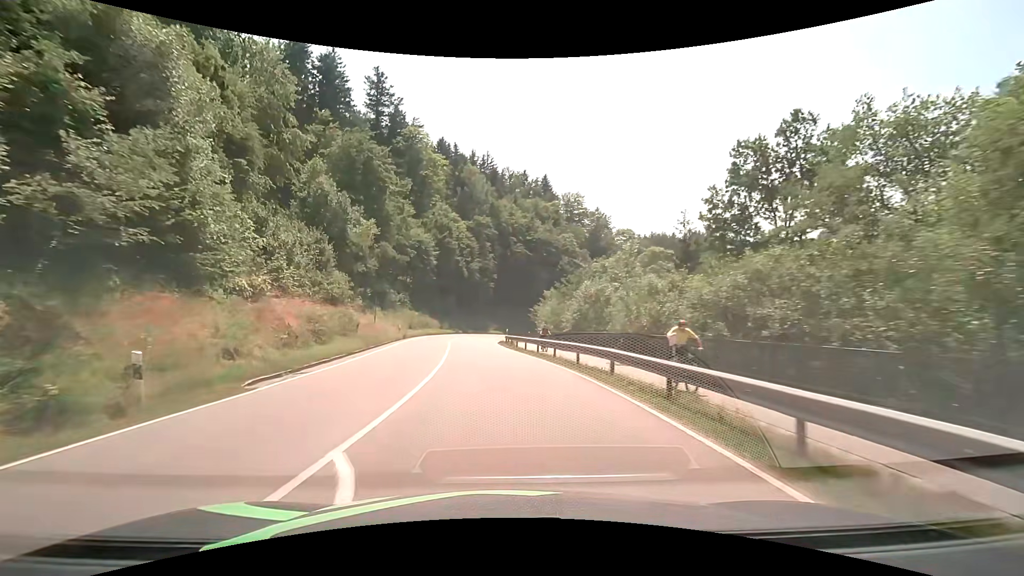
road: secondary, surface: asphalt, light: Day
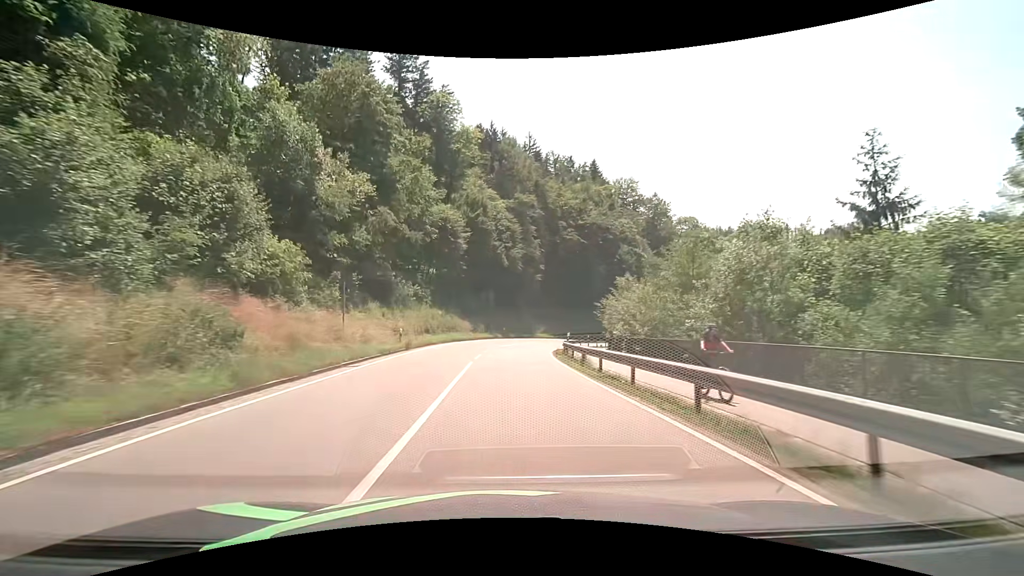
(-1.0, +16.5) m; -5°
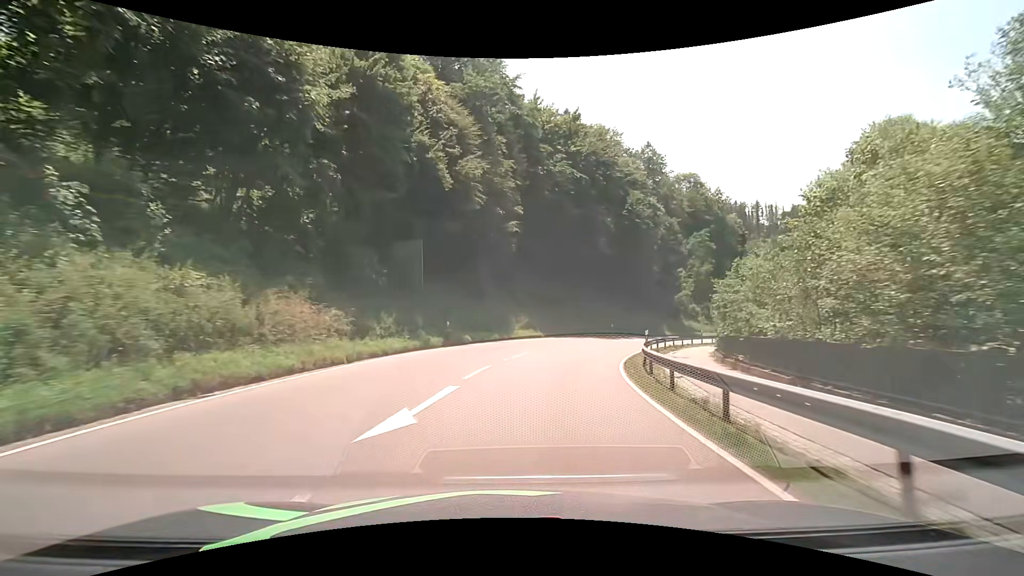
(+0.4, +32.9) m; +4°
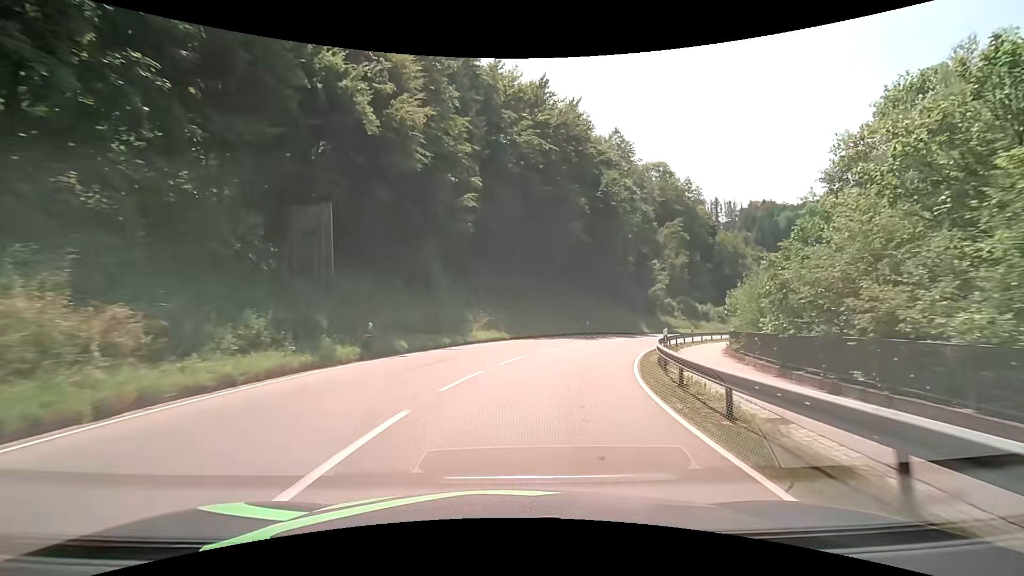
(+0.3, +8.2) m; +4°
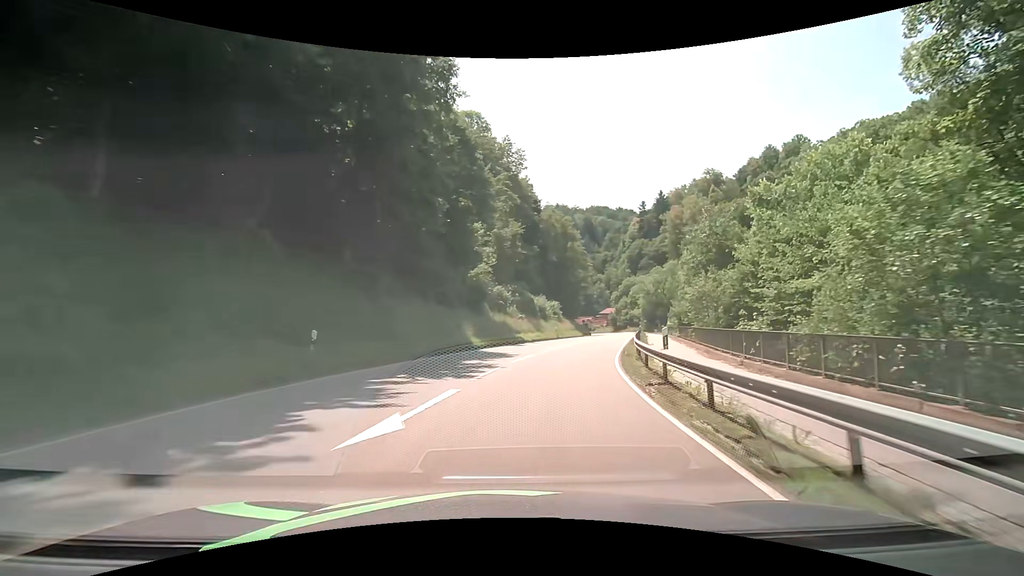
(+6.4, +32.0) m; +22°
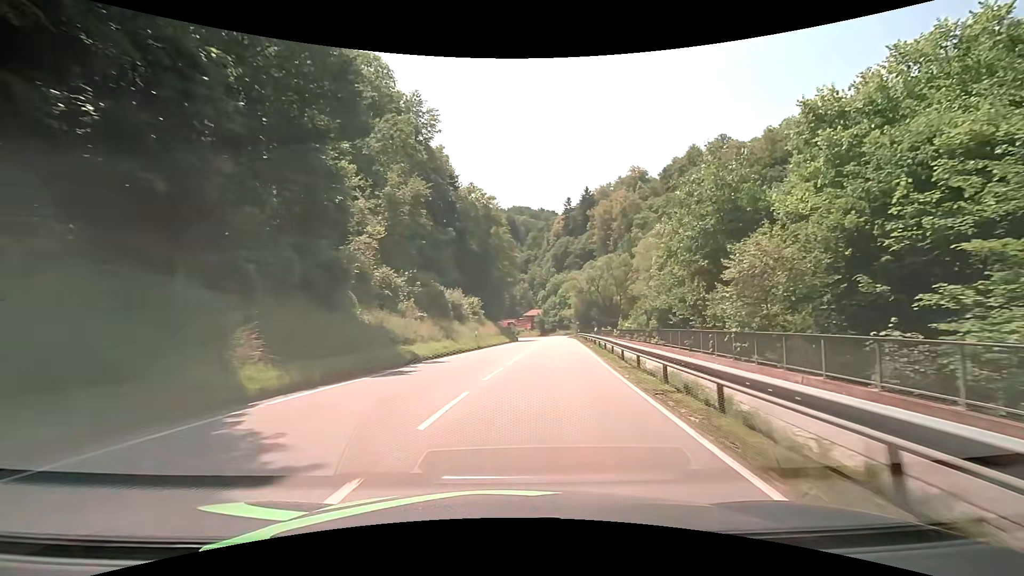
(+1.4, +17.0) m; +9°
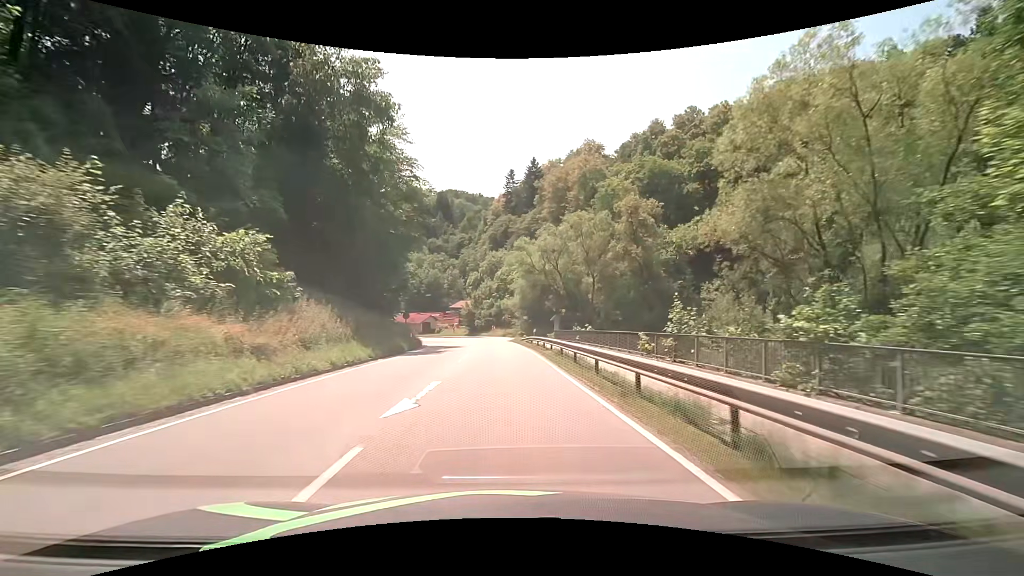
(+3.5, +34.5) m; +8°
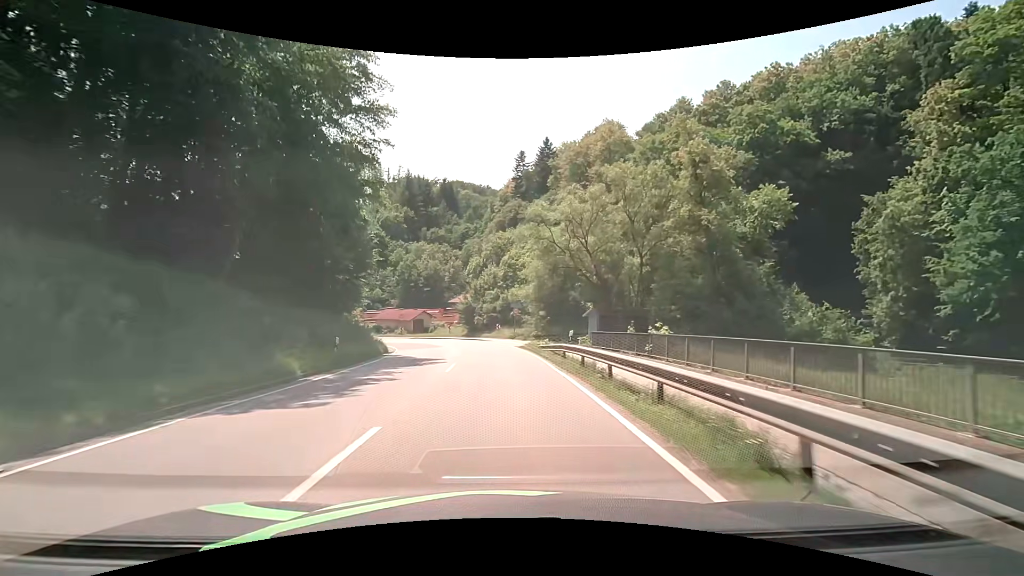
(-0.1, +17.3) m; -1°
(0, +10) (0, +20) (-1, +30) (-3, +40) (-5, +49) (-9, +59) (-14, +67) (-20, +76) (-27, +83) (-35, +89) m
